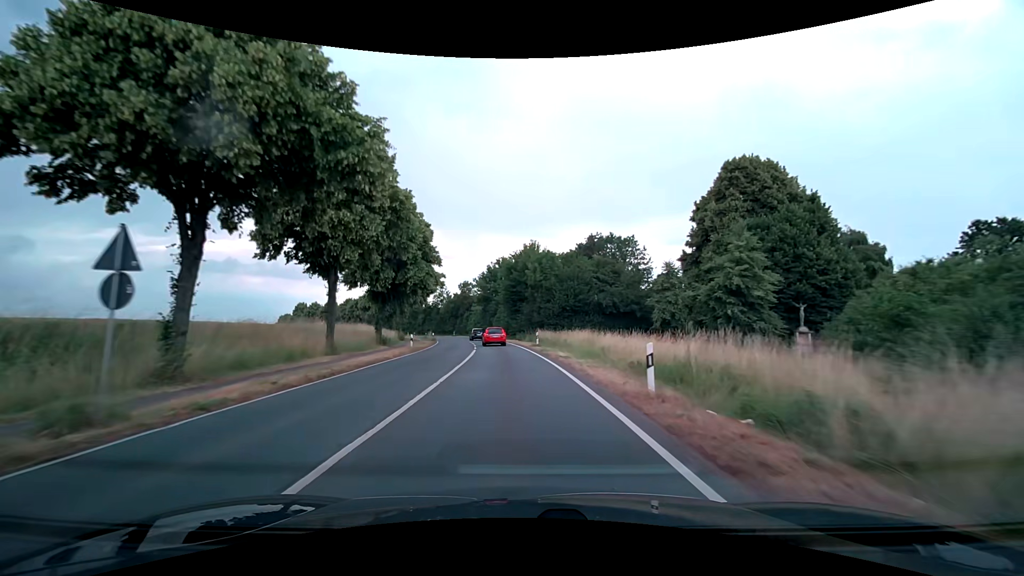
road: secondary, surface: asphalt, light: Day
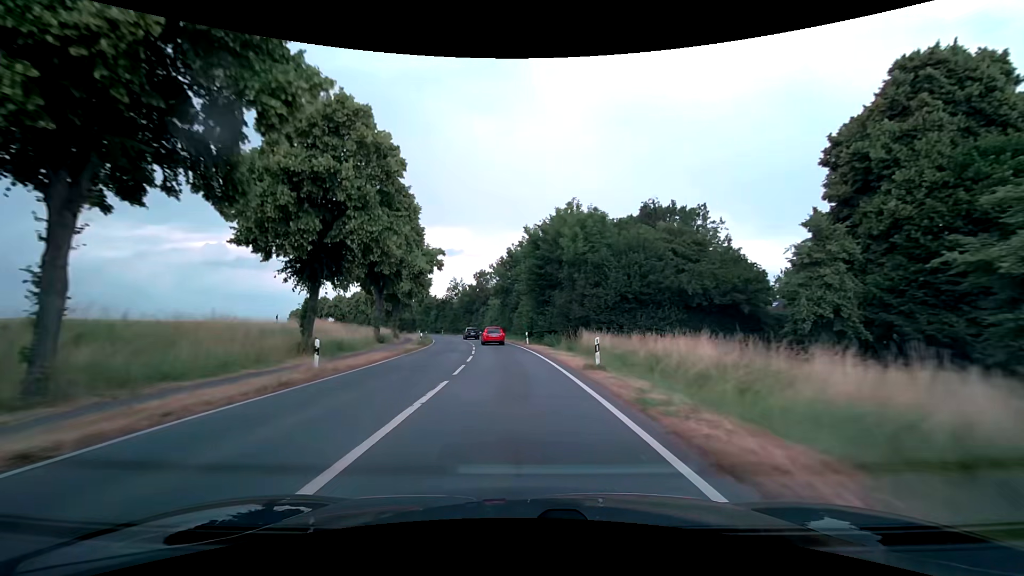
(-0.4, +19.8) m; -3°
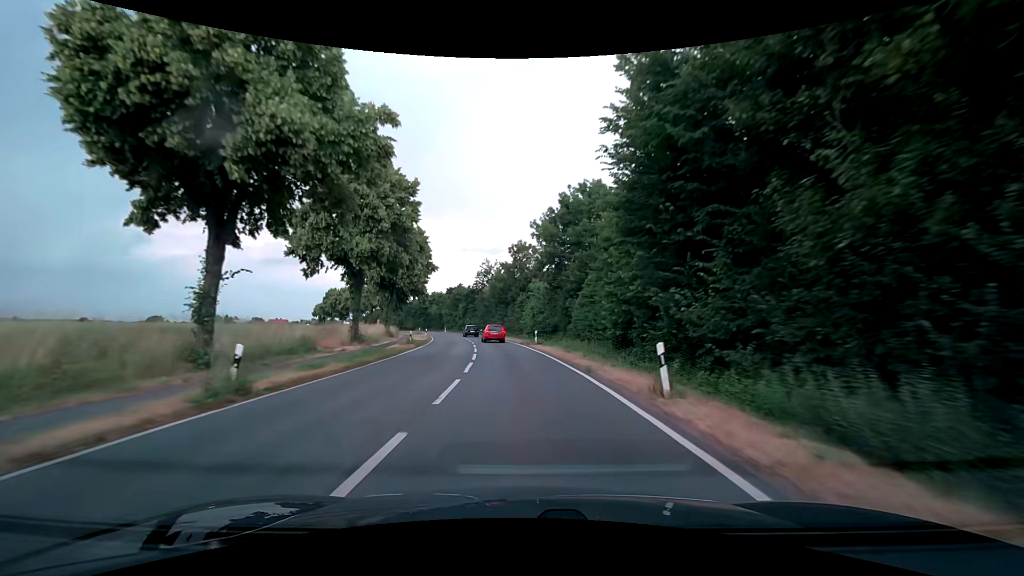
(-1.2, +30.7) m; -5°
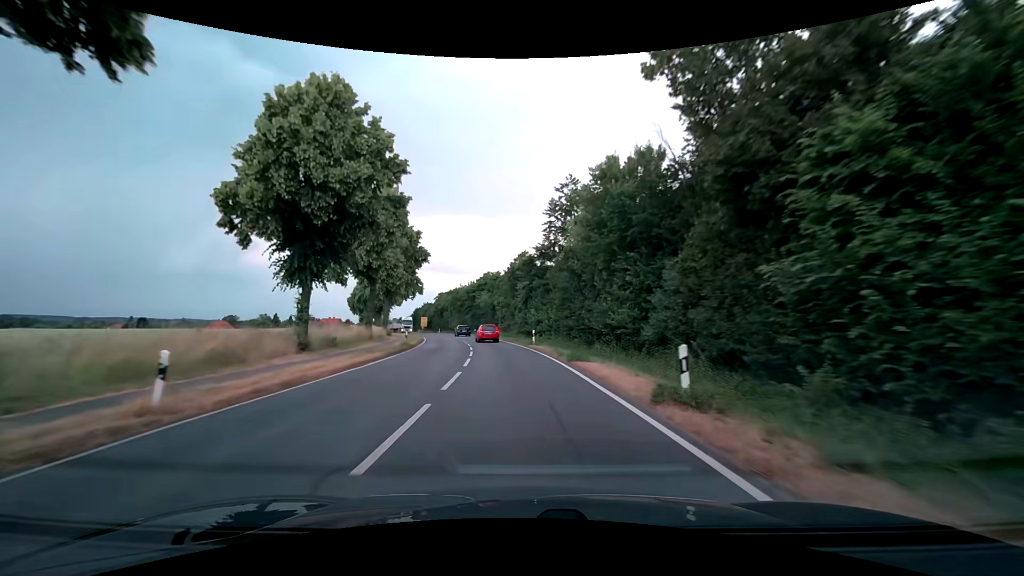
(-3.8, +52.5) m; -9°
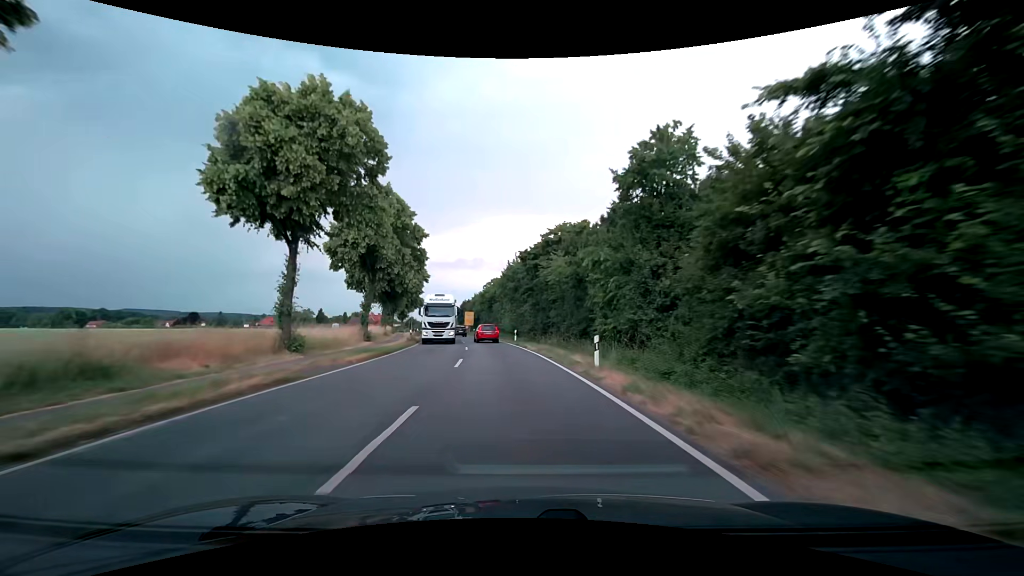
(-3.2, +42.9) m; -8°
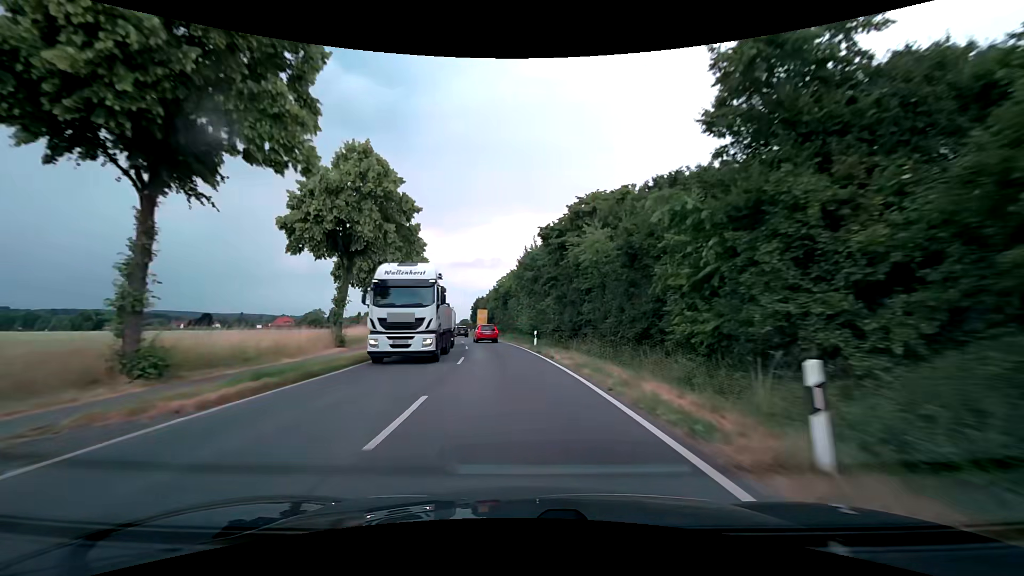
(-0.1, +10.7) m; -2°
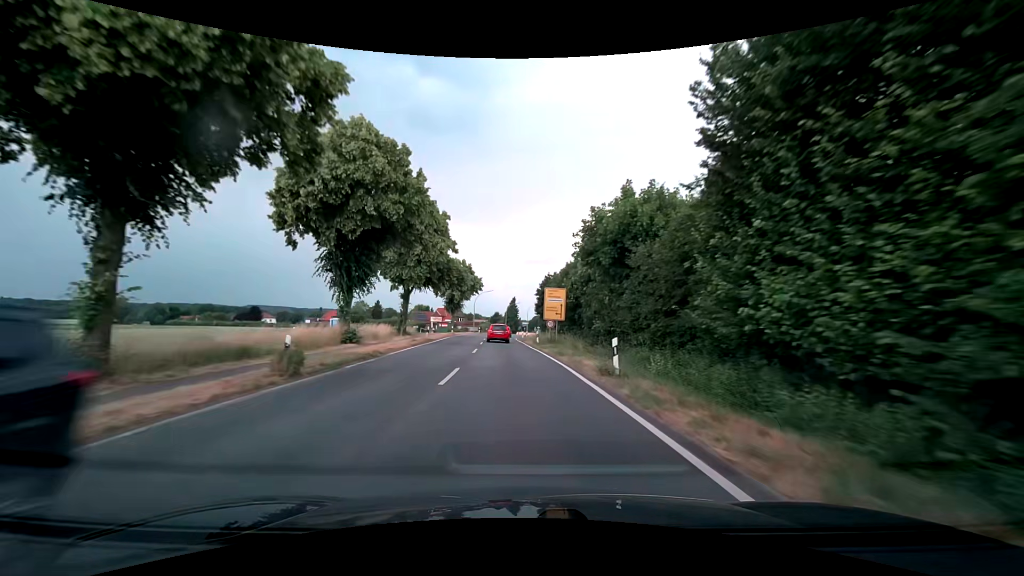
(-3.2, +42.4) m; -8°
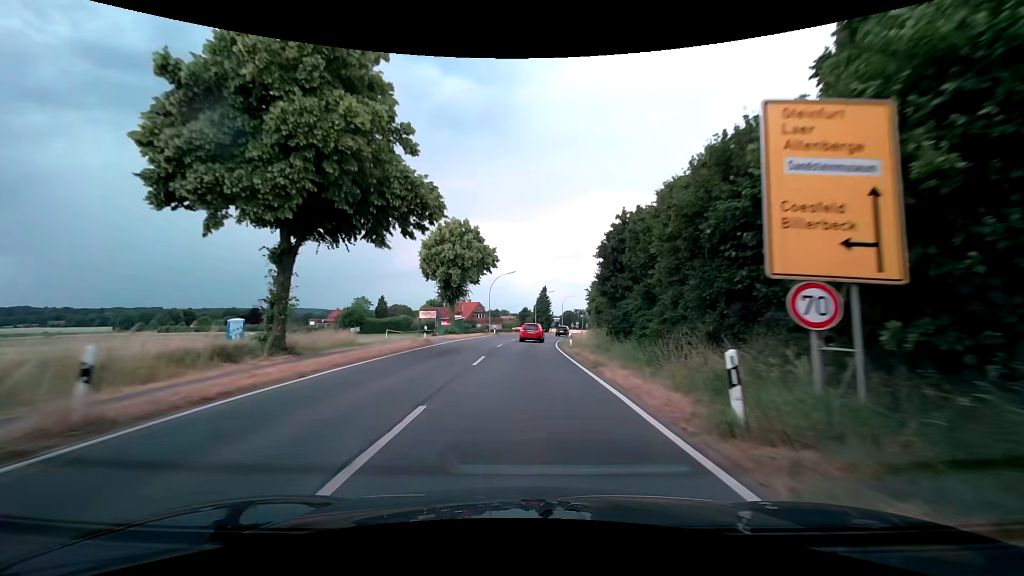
(-1.0, +32.0) m; -2°
(0, +10) (0, +20) (0, +30) (0, +40) (+1, +50) (+2, +60) (+4, +70) (+6, +80) (+8, +89) (+10, +99) m
